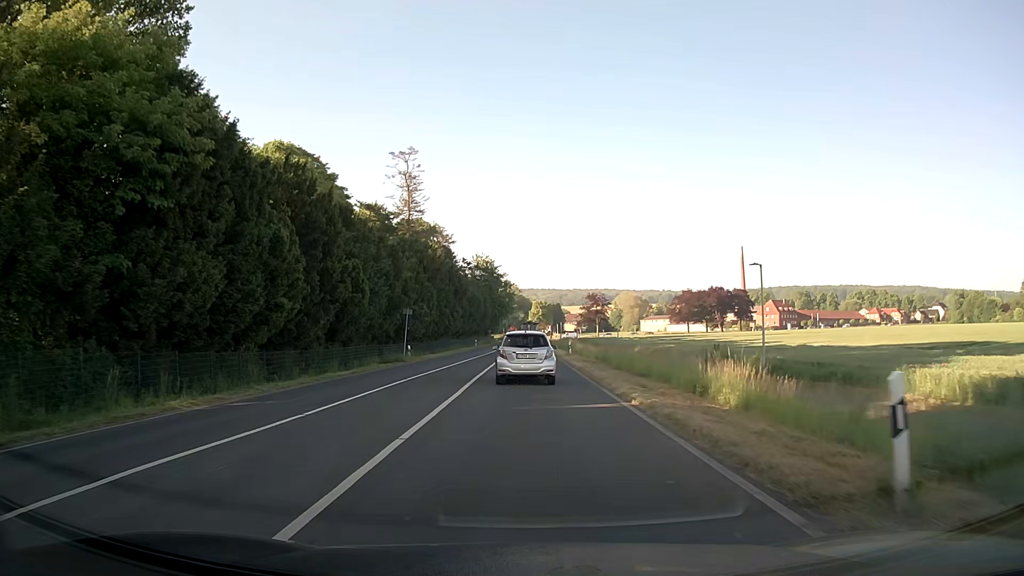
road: secondary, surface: asphalt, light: Day
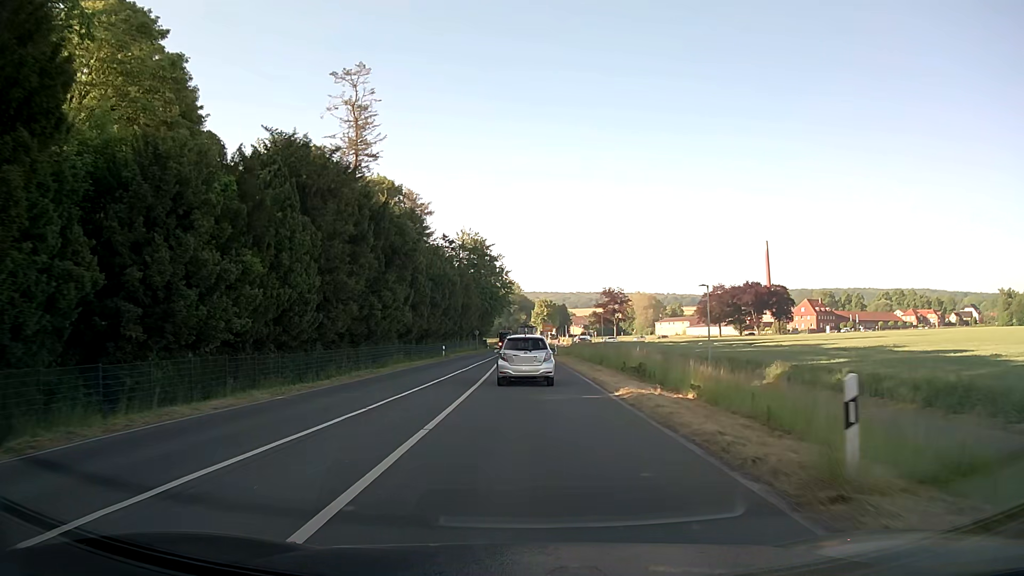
(-0.1, +39.0) m; 0°
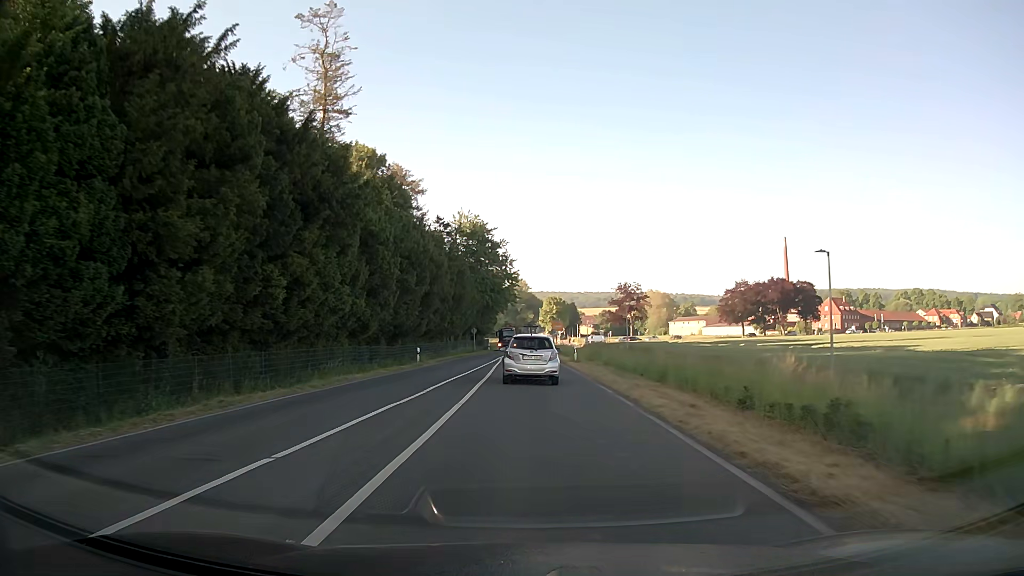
(0.0, +16.2) m; 0°
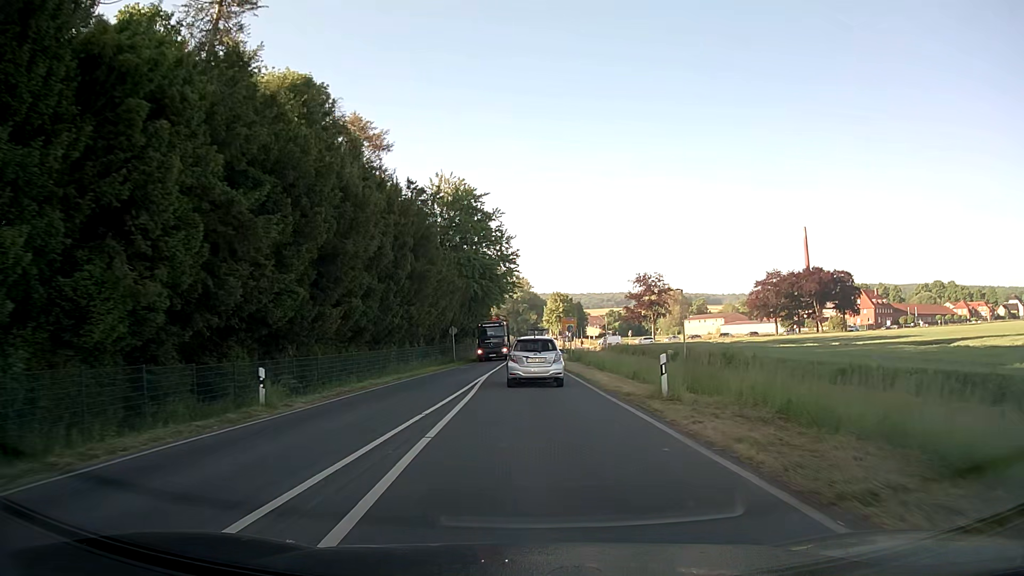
(-0.2, +24.8) m; 0°
